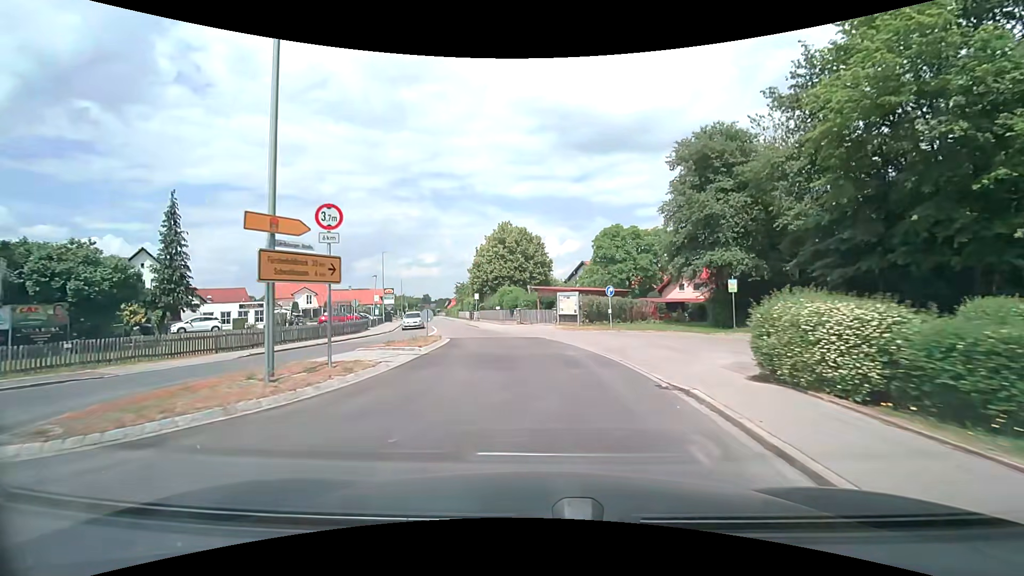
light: Day
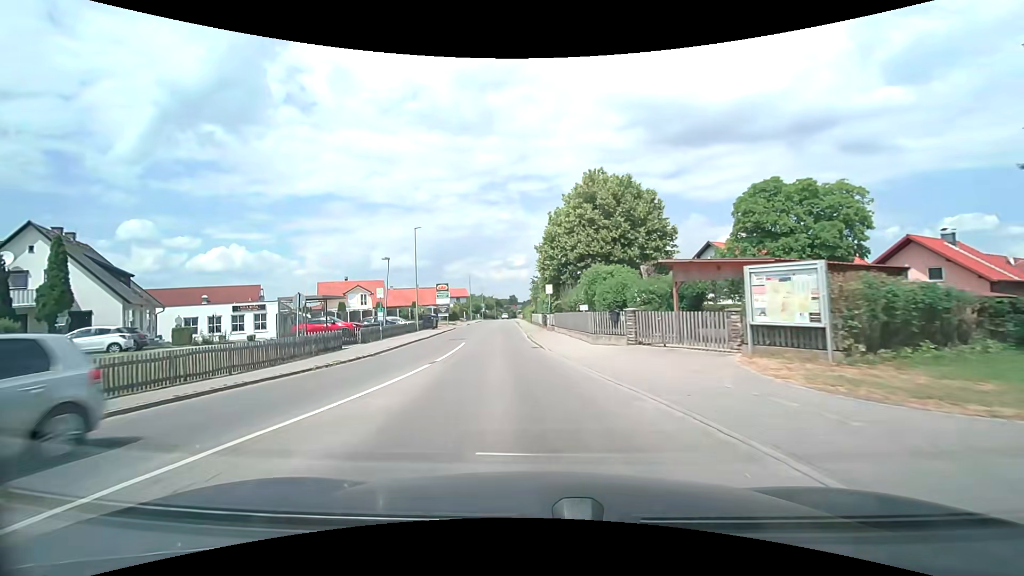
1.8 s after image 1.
(-1.1, +21.6) m; -10°
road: secondary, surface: asphalt
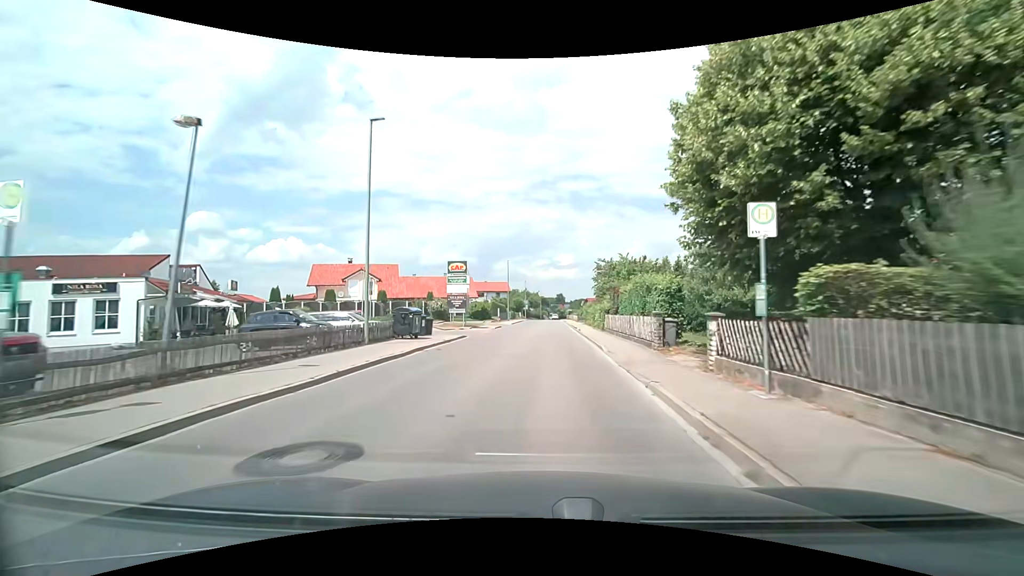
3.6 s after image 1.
(-2.0, +23.9) m; -6°
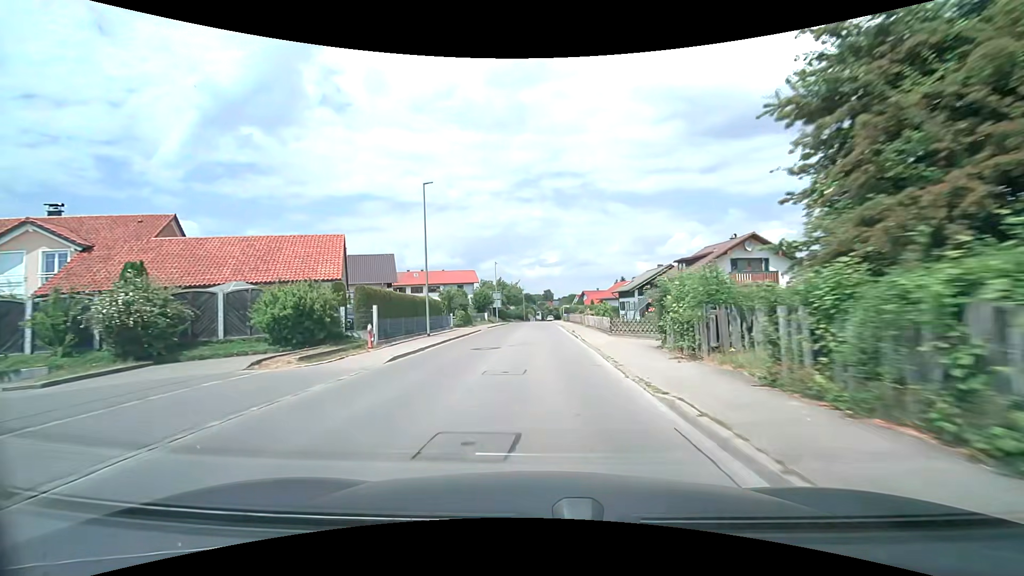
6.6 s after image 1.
(+1.4, +43.7) m; +2°
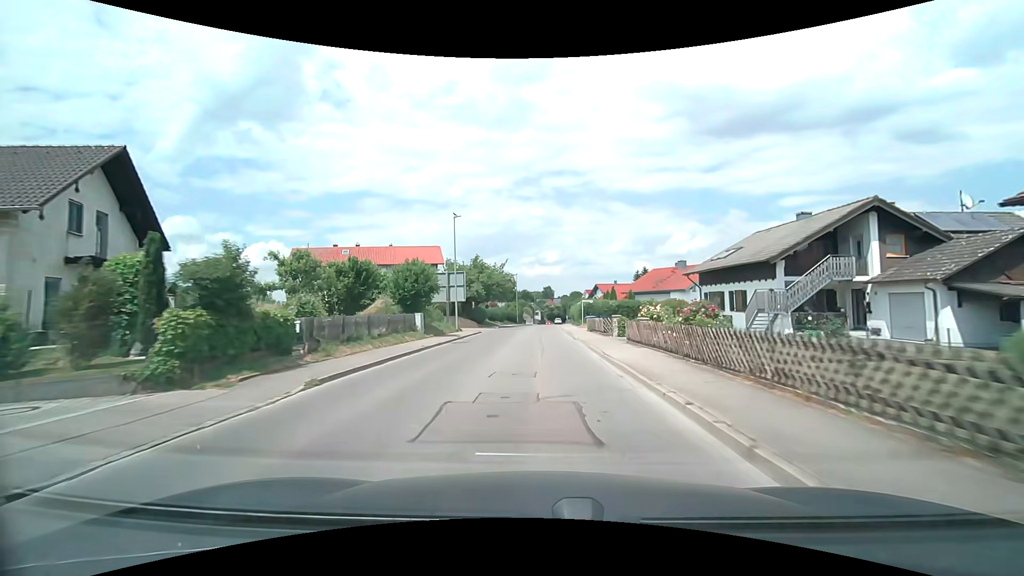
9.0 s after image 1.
(0.0, +36.0) m; 0°
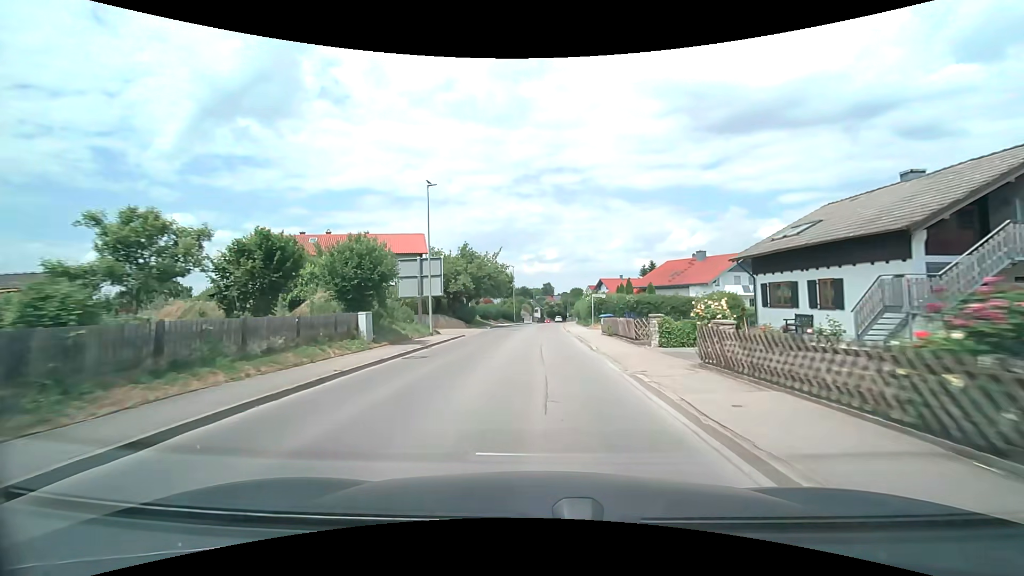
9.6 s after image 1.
(0.0, +8.9) m; 0°
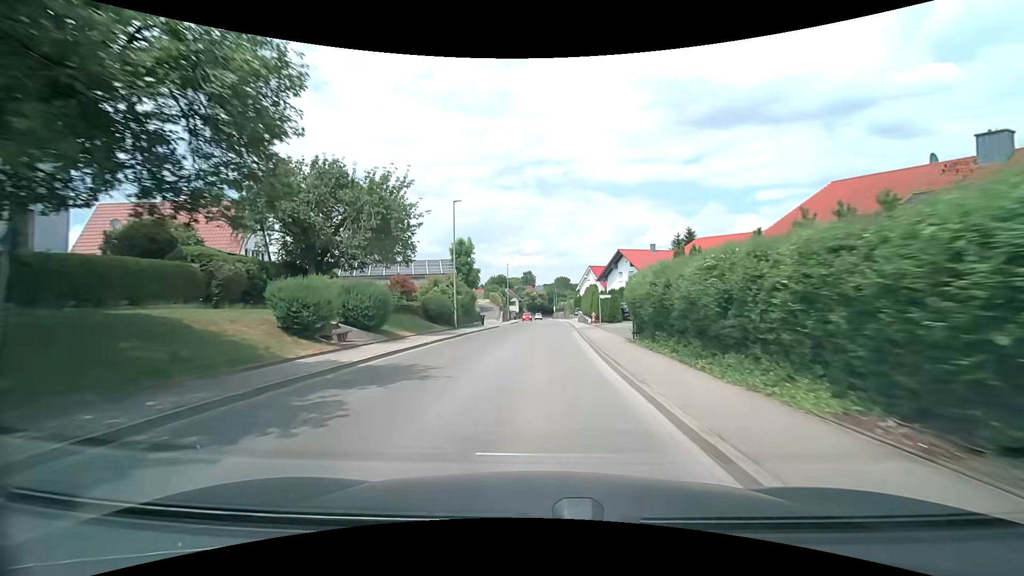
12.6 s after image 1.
(+0.6, +44.0) m; +2°
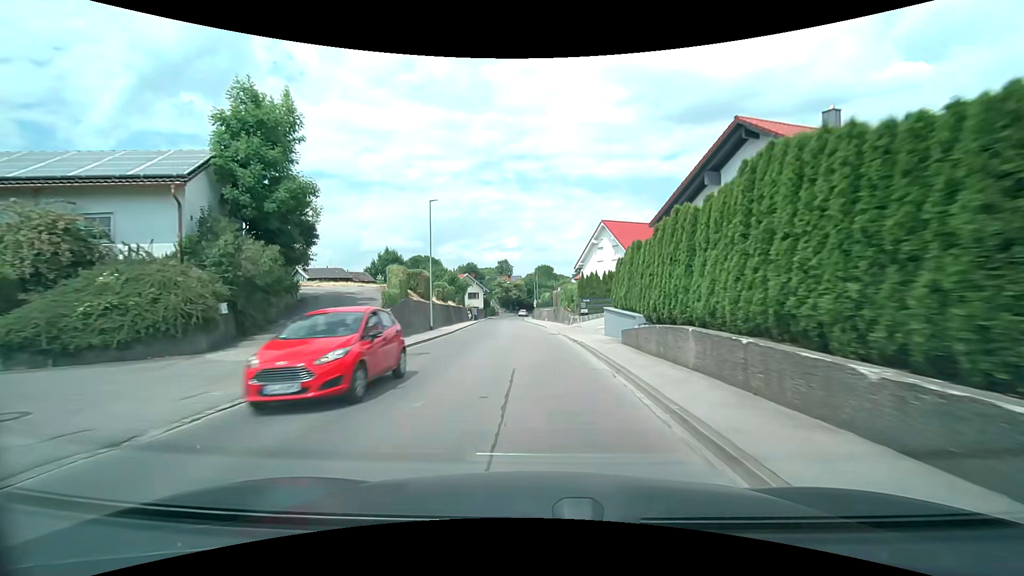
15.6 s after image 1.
(+1.2, +43.2) m; +2°
(0, +10) (0, +20) (-1, +30) (-1, +40) (-2, +50) (-3, +60) (-4, +70) (-4, +80) (-4, +90) (-5, +100) m
